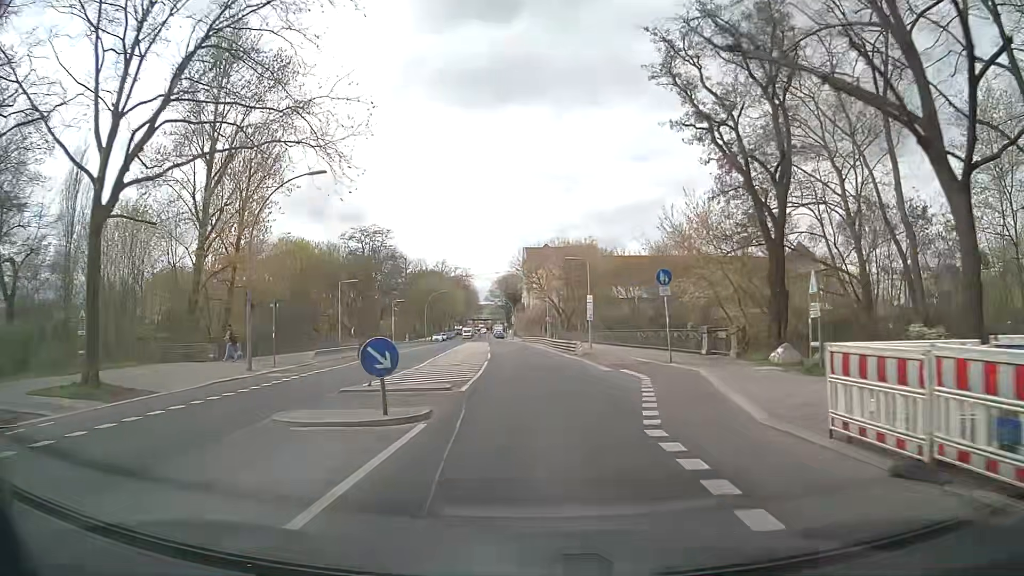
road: secondary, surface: asphalt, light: Day
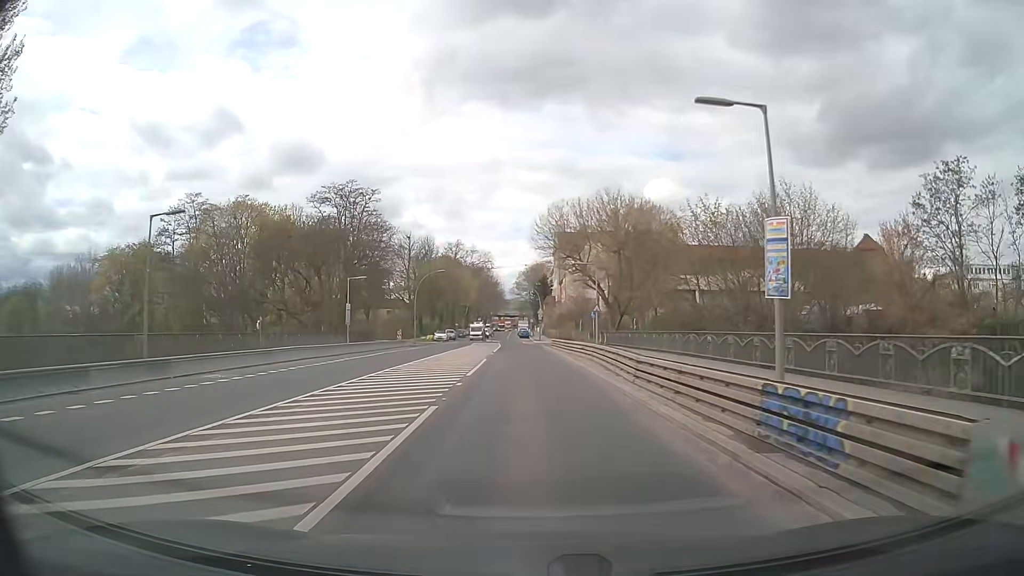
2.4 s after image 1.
(-0.6, +29.7) m; -2°
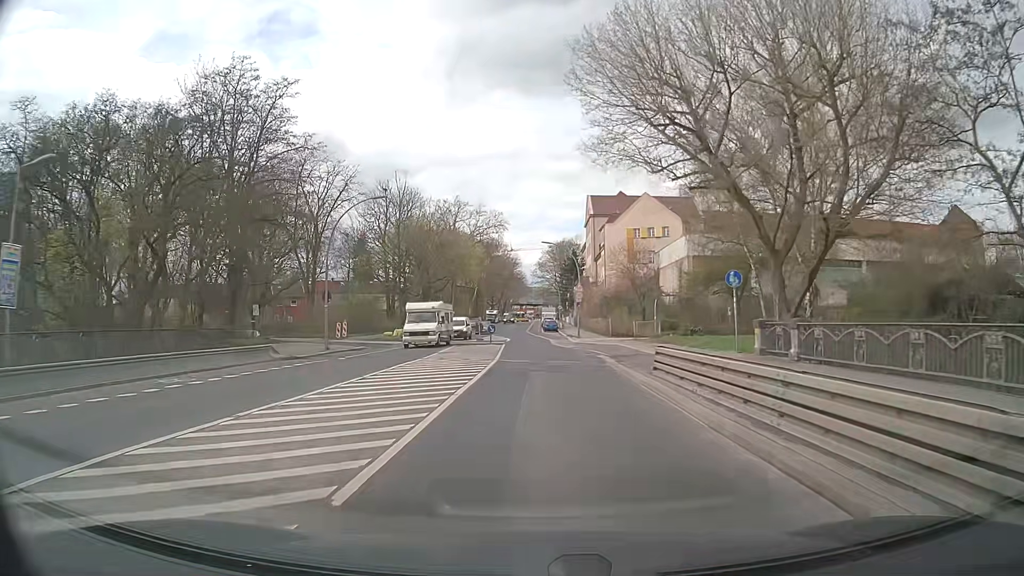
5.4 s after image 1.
(-1.0, +37.4) m; -3°
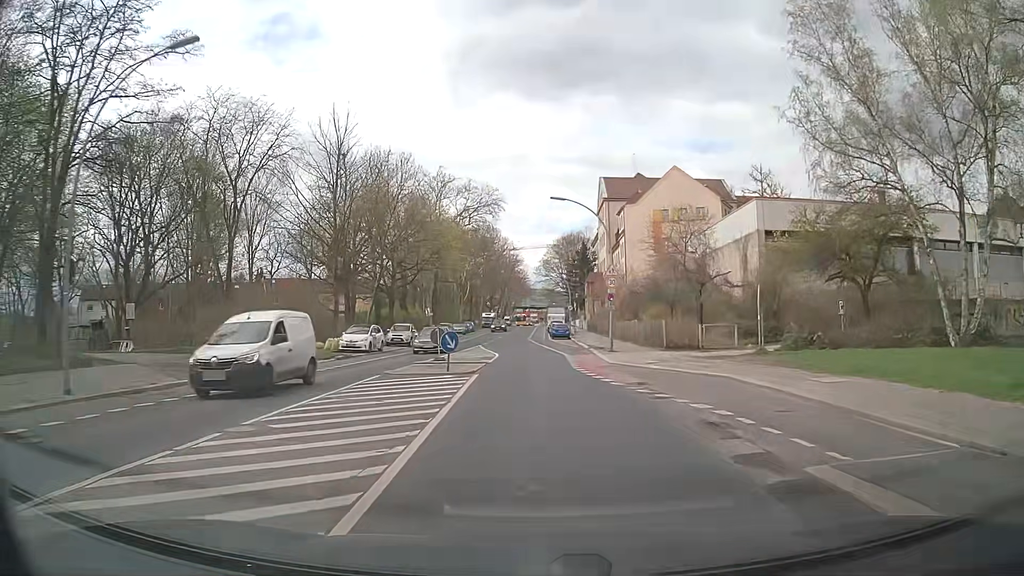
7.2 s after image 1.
(+0.1, +20.7) m; 0°
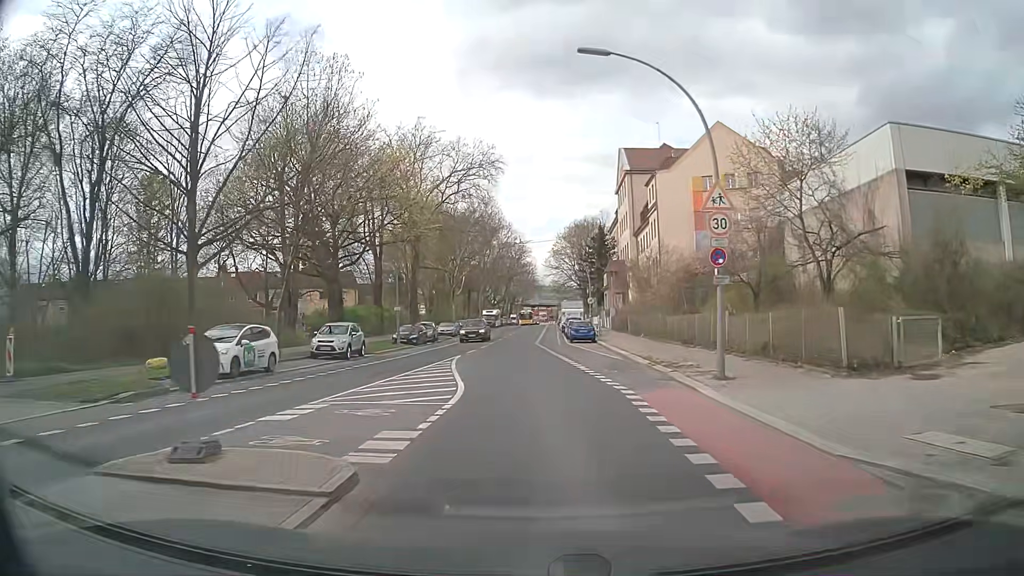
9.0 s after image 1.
(-0.1, +18.6) m; -1°
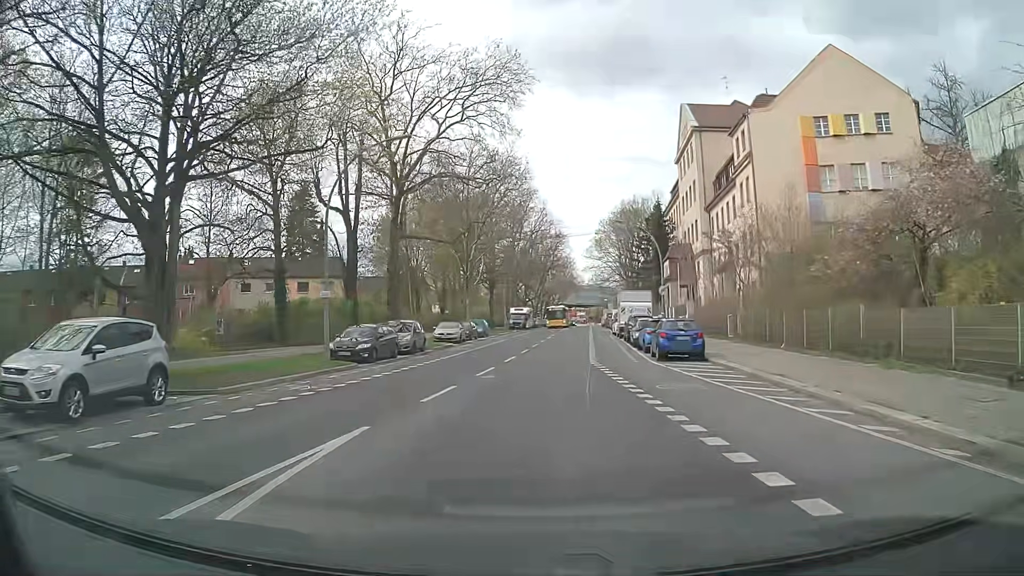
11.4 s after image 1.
(-0.6, +21.4) m; -4°
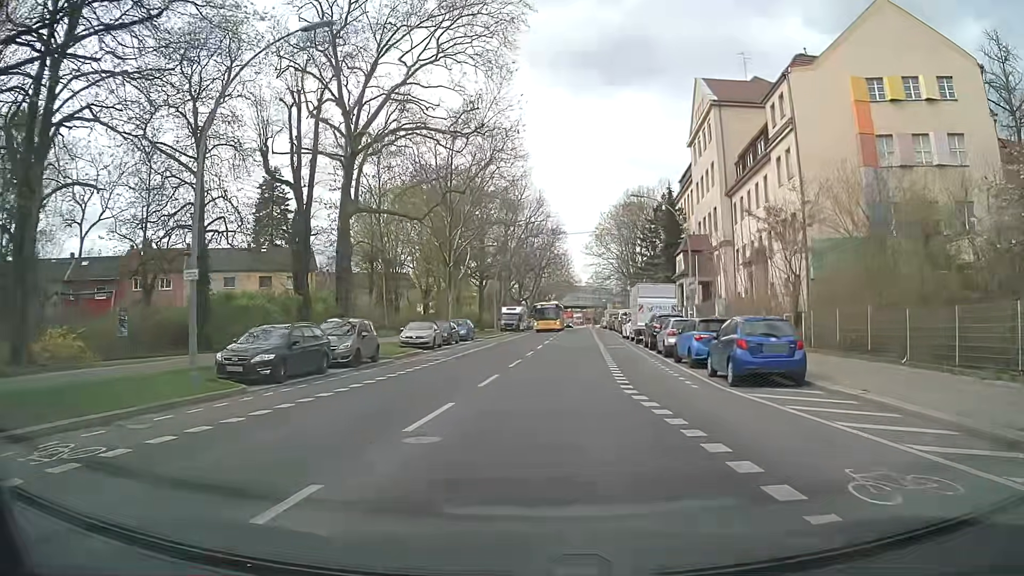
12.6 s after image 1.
(+0.1, +9.3) m; +1°
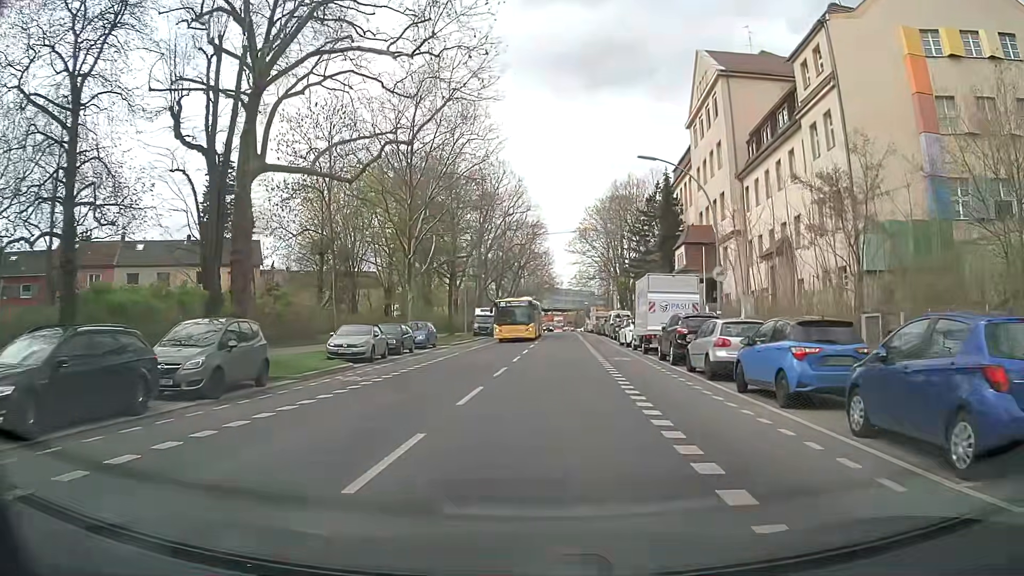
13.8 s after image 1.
(+0.1, +9.0) m; +1°
(0, +10) (+1, +20) (+1, +30) (+2, +40) (+2, +50) (+3, +60) (+3, +70) (+4, +80) (+5, +90) (+5, +100) m
